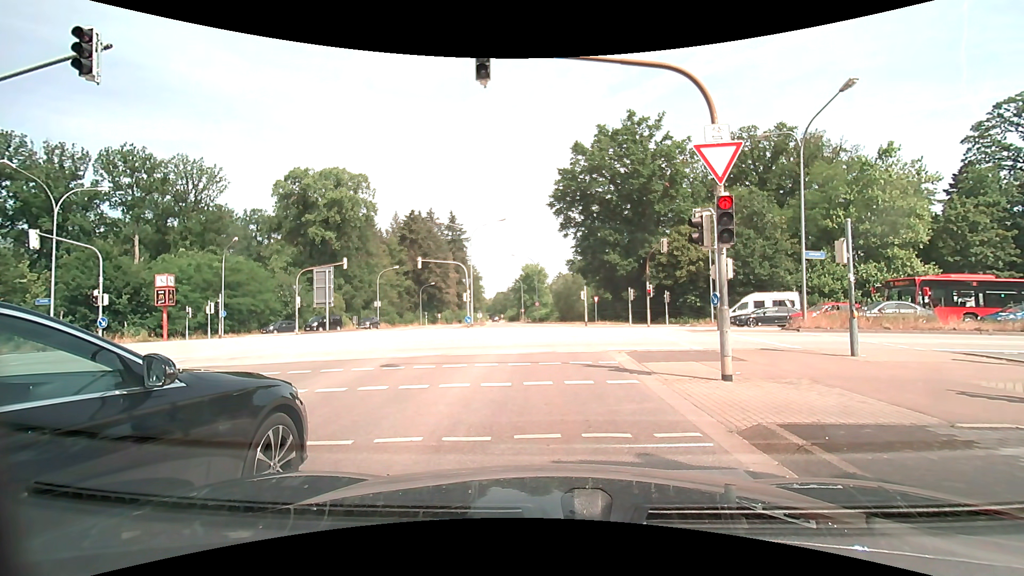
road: secondary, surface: asphalt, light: Day
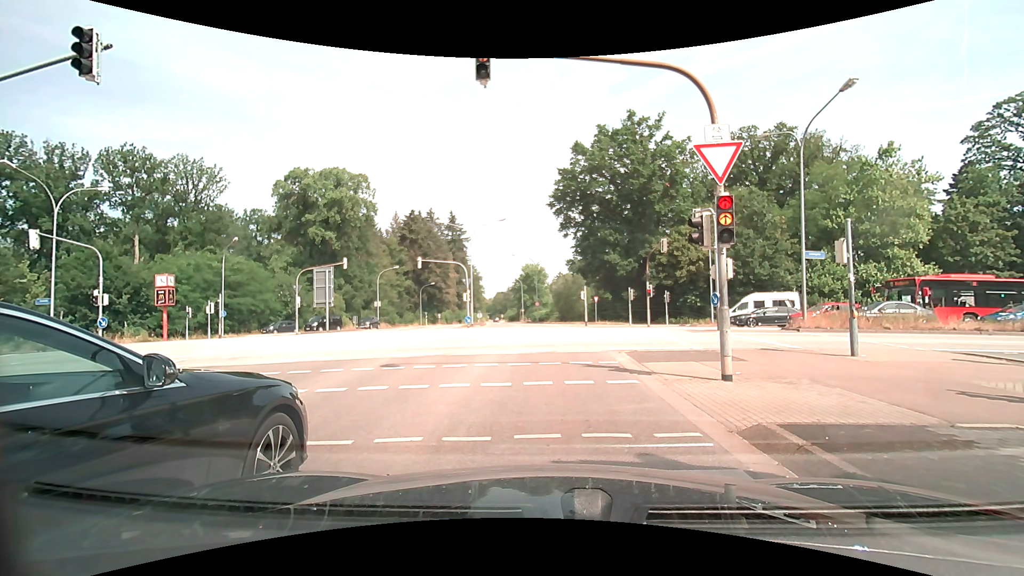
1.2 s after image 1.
(0.0, 0.0) m; 0°
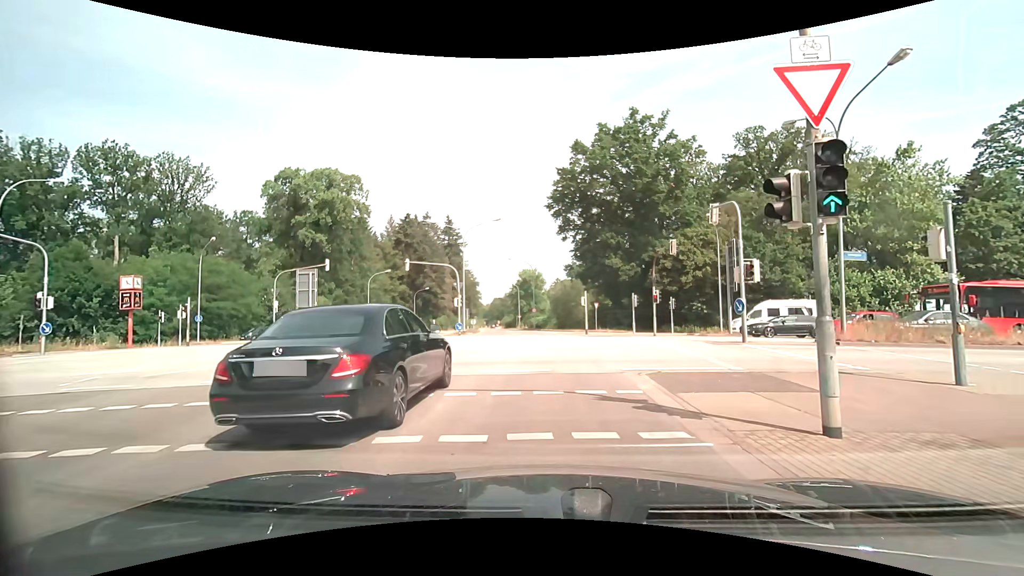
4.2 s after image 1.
(0.0, +3.4) m; -2°
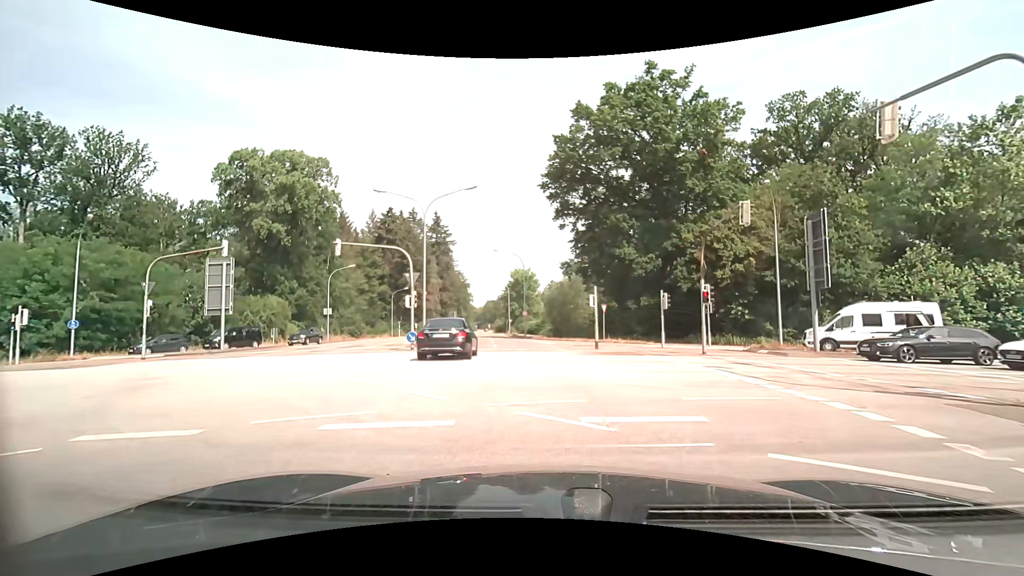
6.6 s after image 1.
(+0.3, +12.6) m; +2°
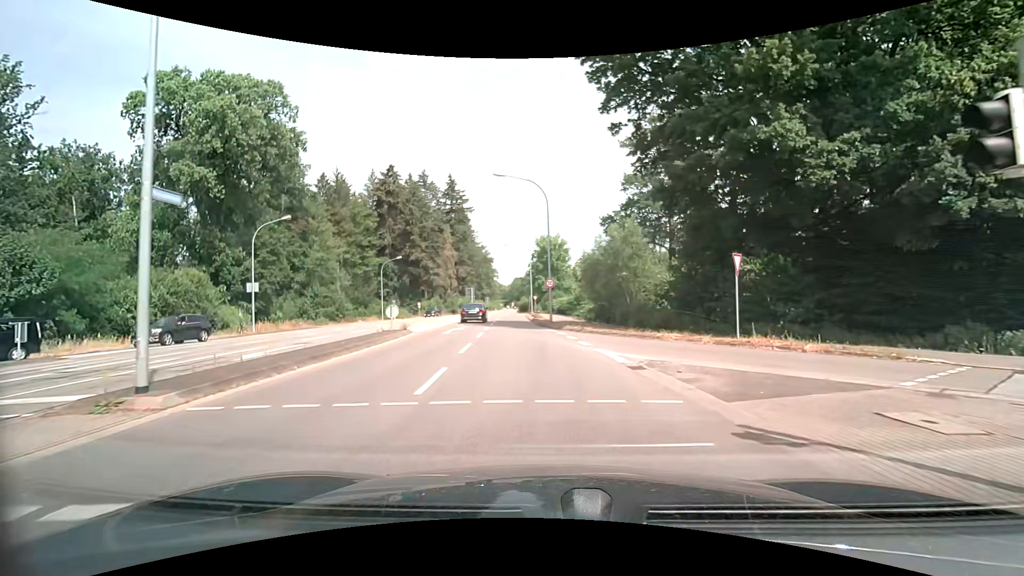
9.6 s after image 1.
(-0.5, +23.4) m; -3°
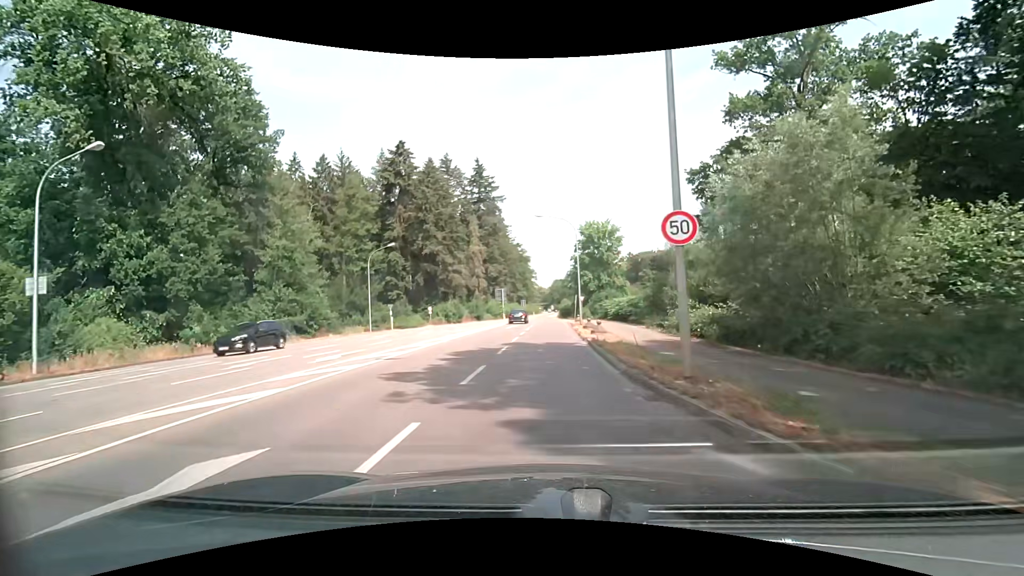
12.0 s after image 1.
(-1.3, +23.2) m; -5°
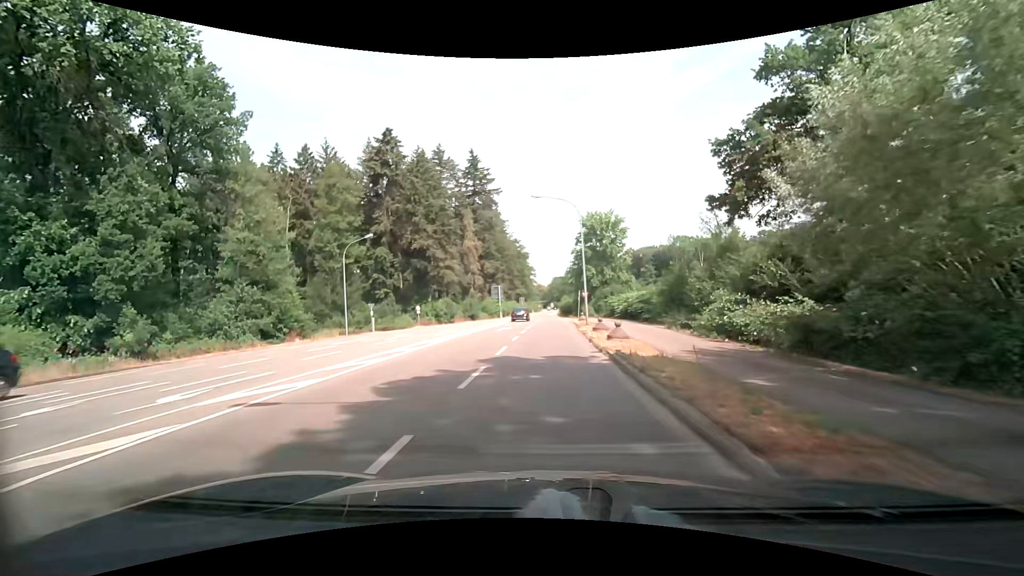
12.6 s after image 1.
(0.0, +6.7) m; -1°
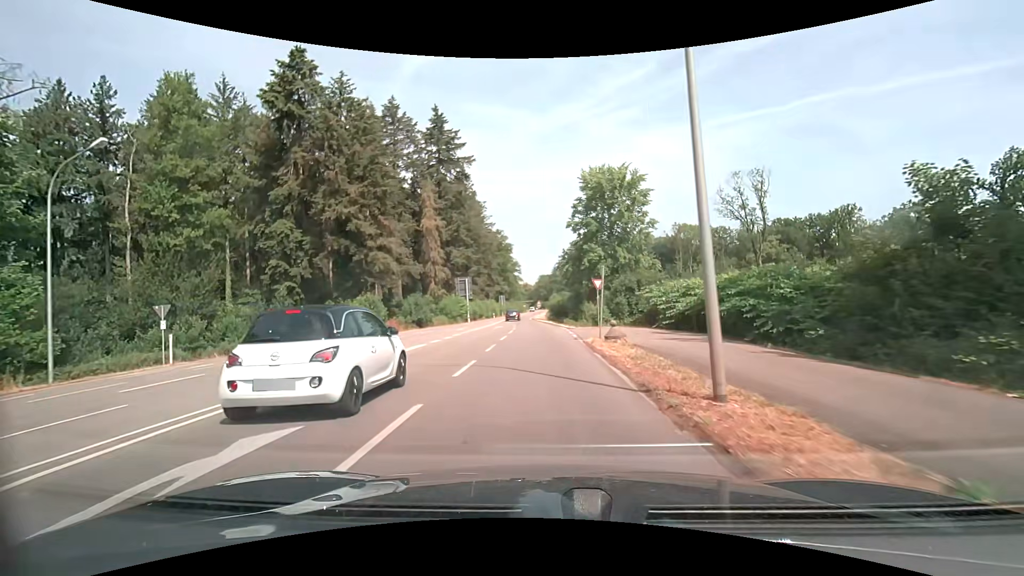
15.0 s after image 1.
(+0.6, +28.4) m; +2°
(0, +10) (0, +20) (0, +30) (-1, +40) (-1, +50) (-2, +60) (-3, +70) (-4, +80) (-4, +90) (-4, +100) m
